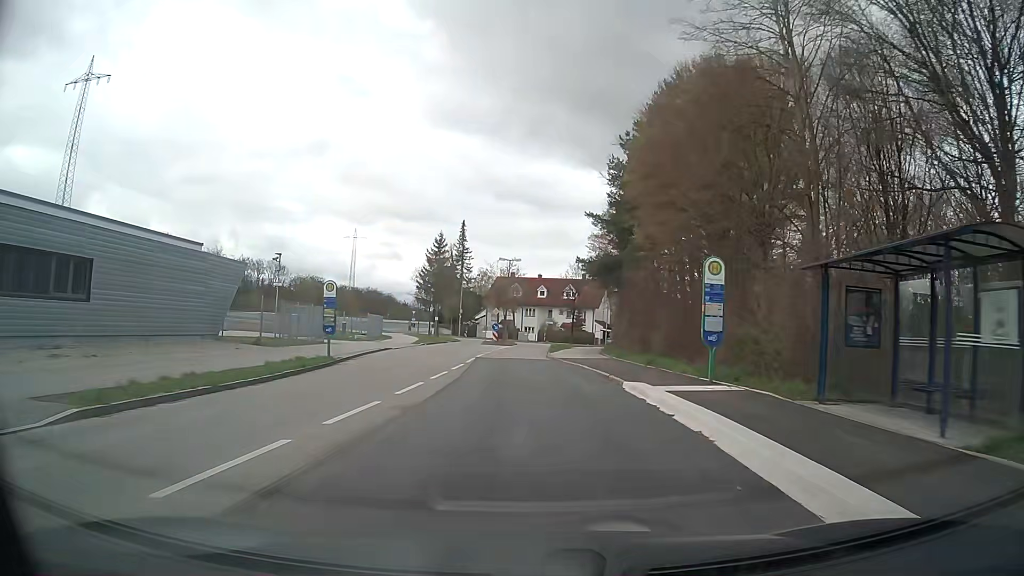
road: tertiary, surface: asphalt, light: Day
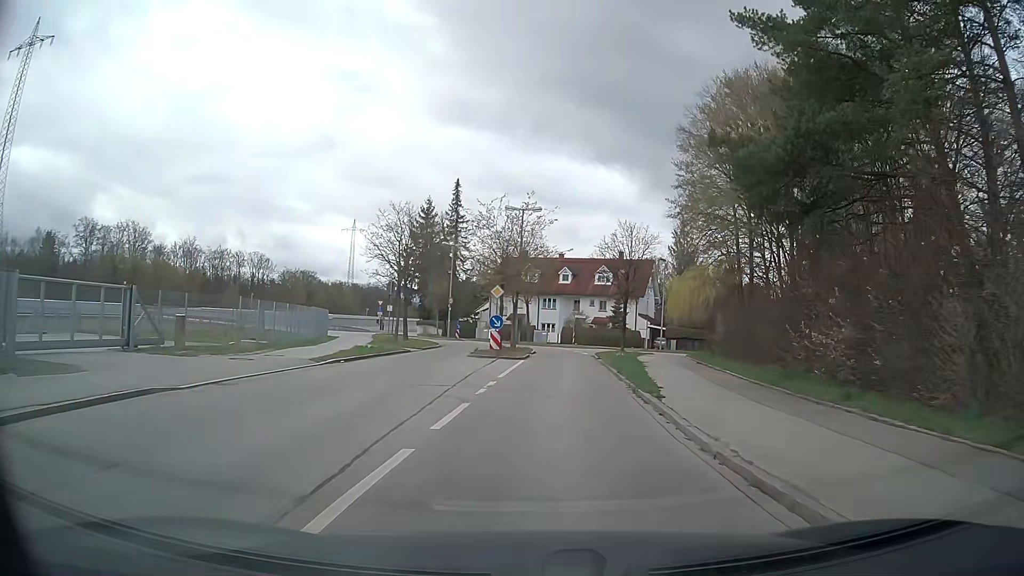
(-0.7, +27.2) m; 0°
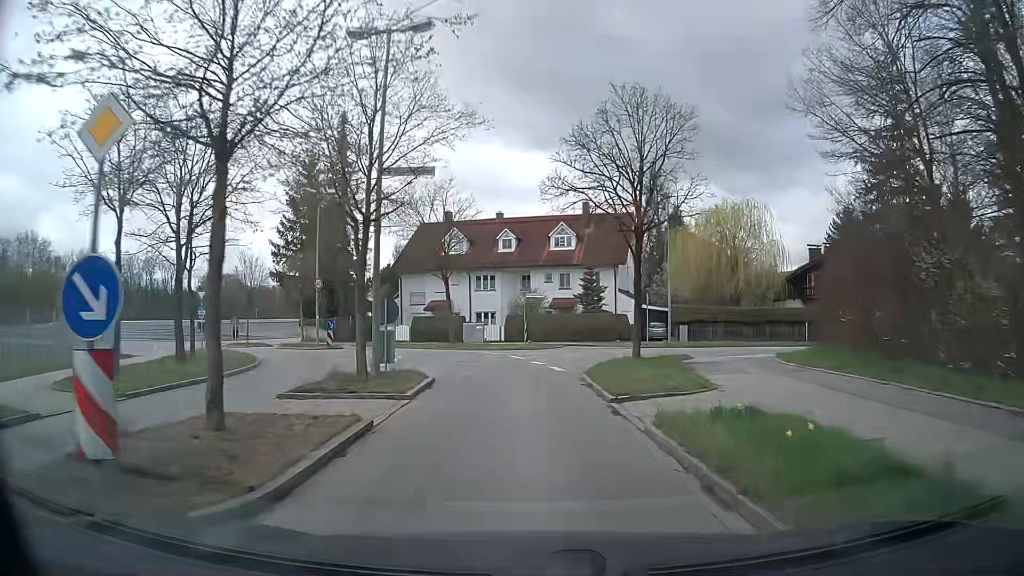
(+1.2, +23.8) m; +4°
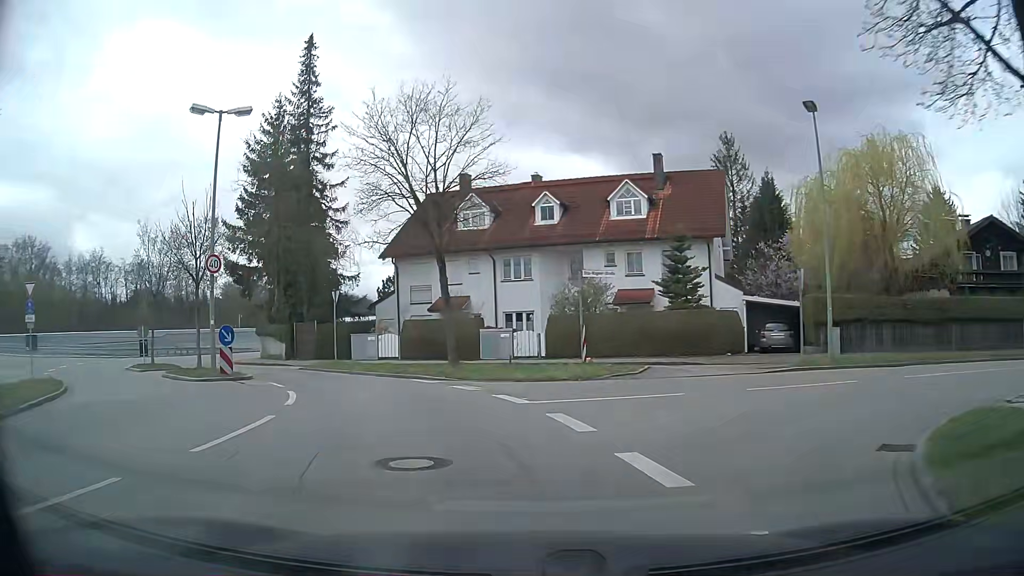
(-0.1, +16.3) m; -3°
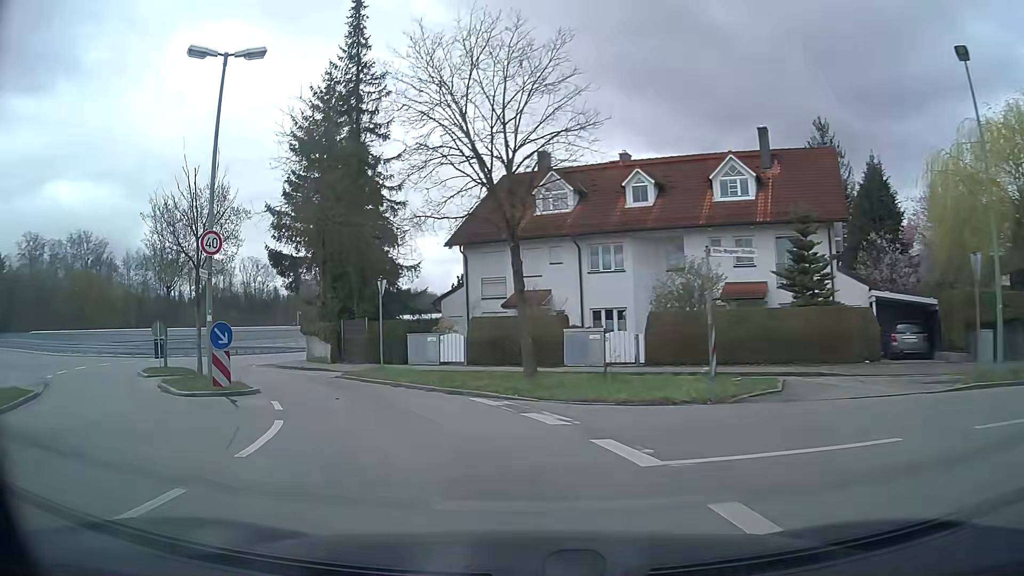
(-0.3, +5.2) m; -6°
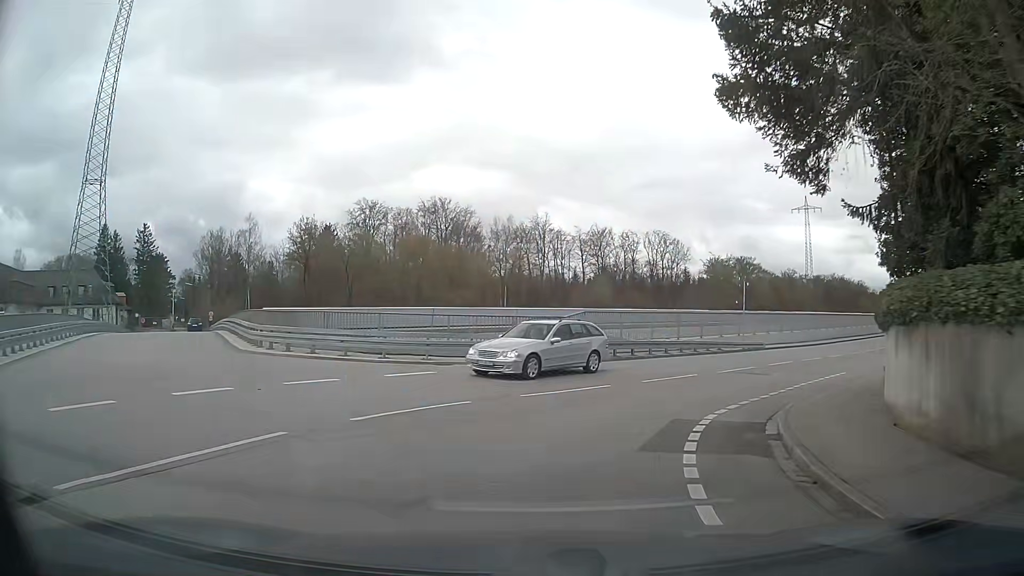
(-9.4, +23.5) m; -35°
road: residential
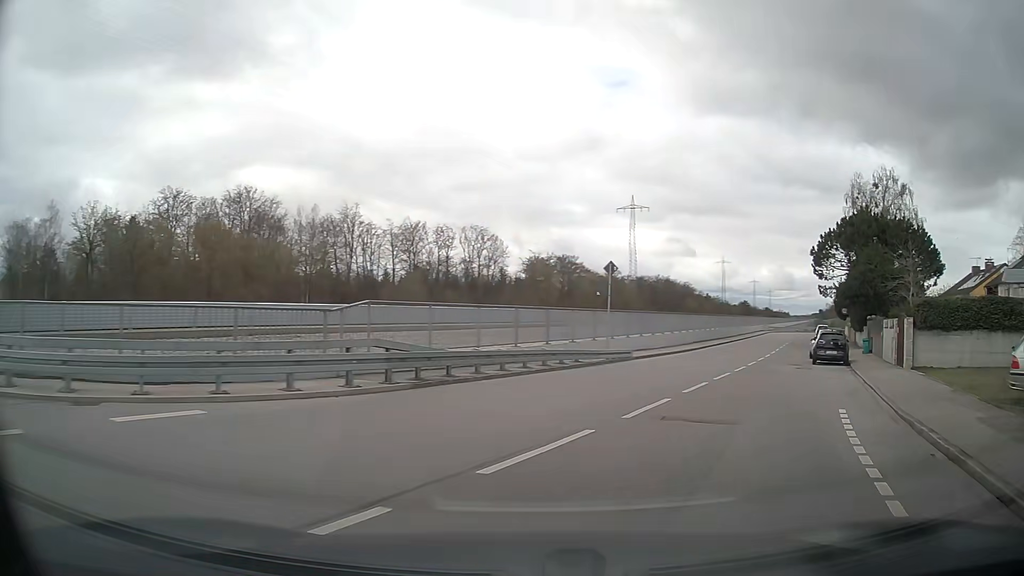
(+1.0, +10.6) m; +14°
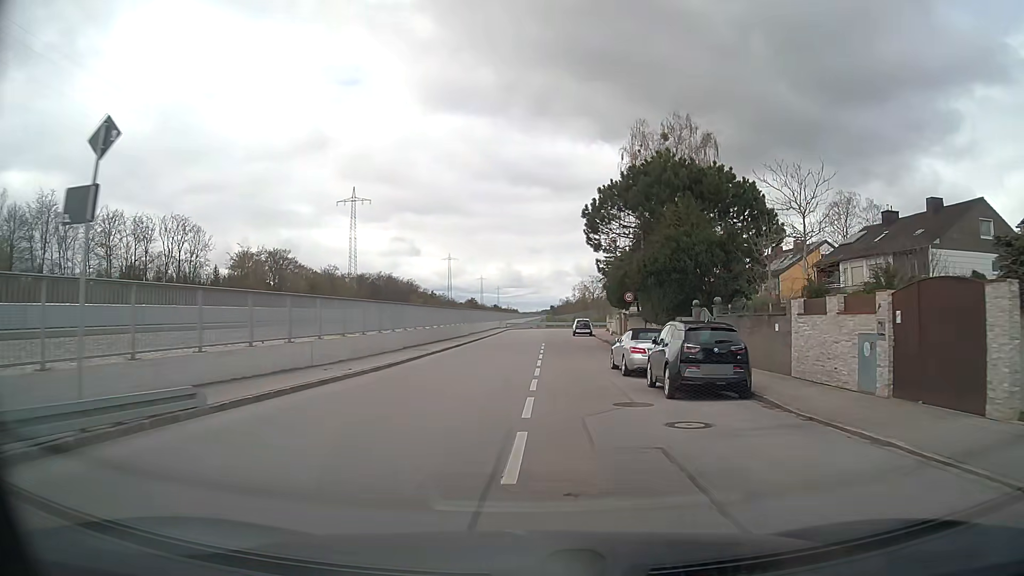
(+4.9, +17.4) m; +25°
(0, +10) (+1, +20) (+1, +30) (+1, +40) (+2, +50) (+2, +60) (+2, +70) (+3, +80) (+7, +89) (+14, +96) m
